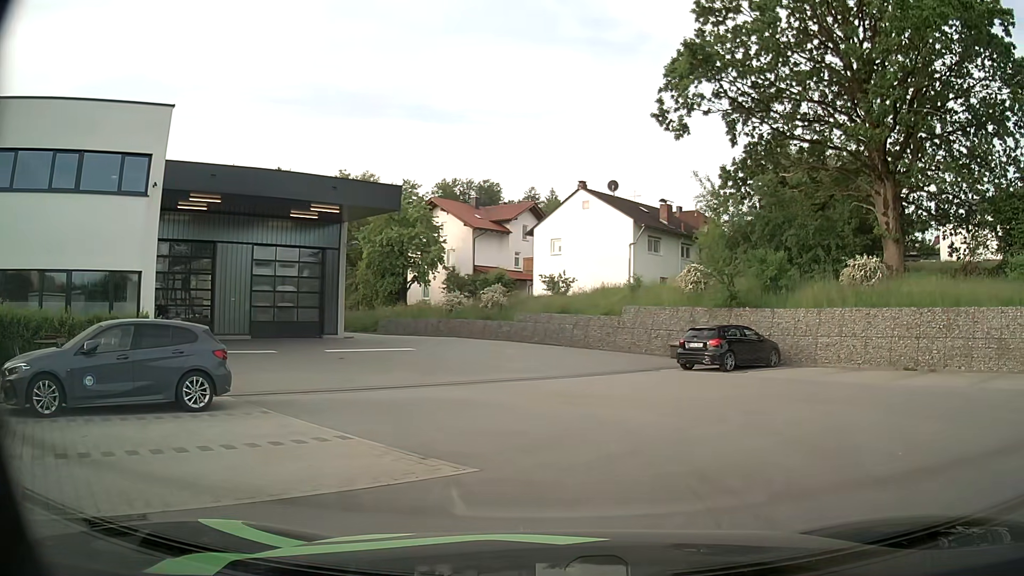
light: Day
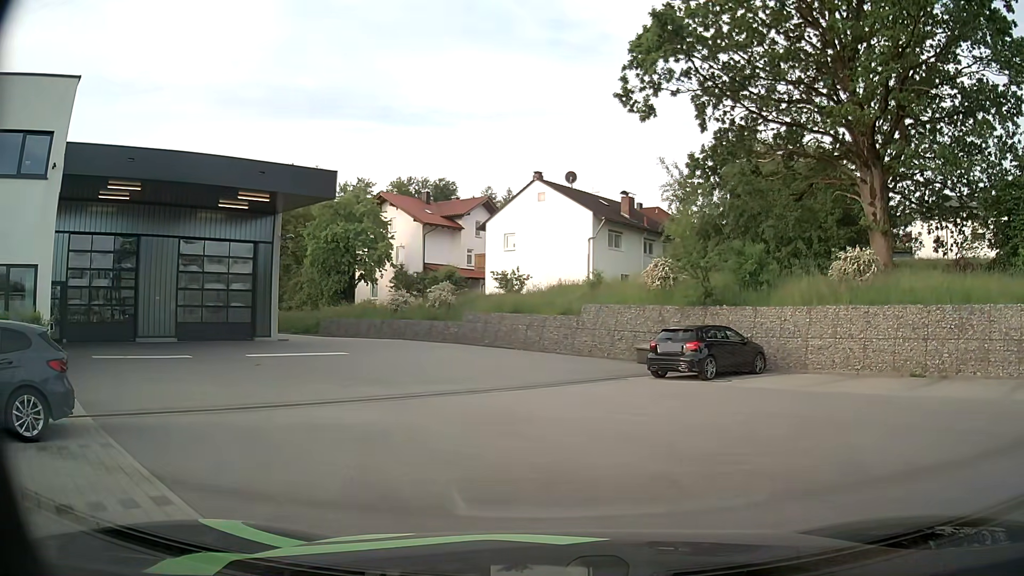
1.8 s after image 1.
(+0.2, +3.2) m; +4°
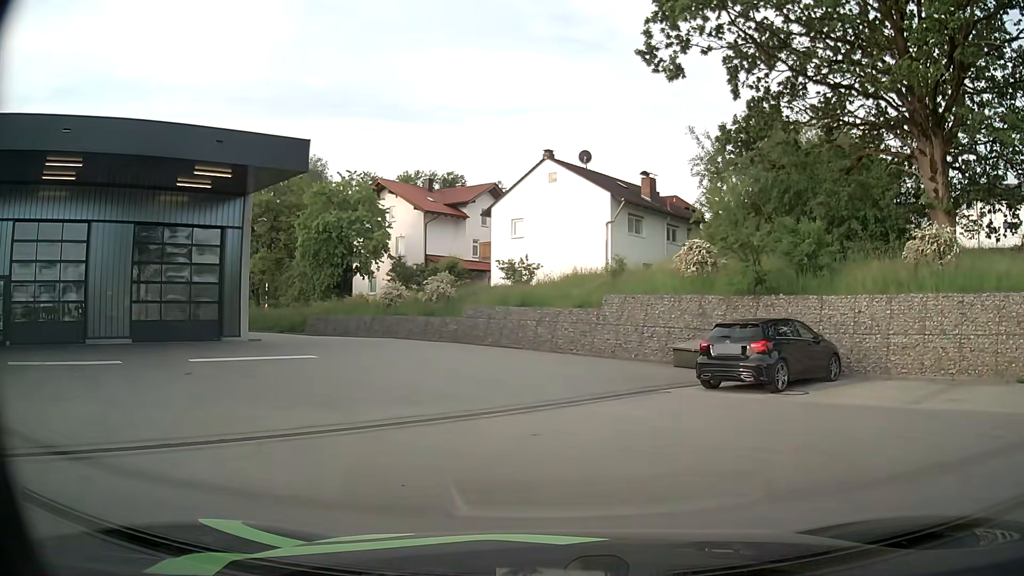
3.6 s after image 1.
(0.0, +4.7) m; 0°
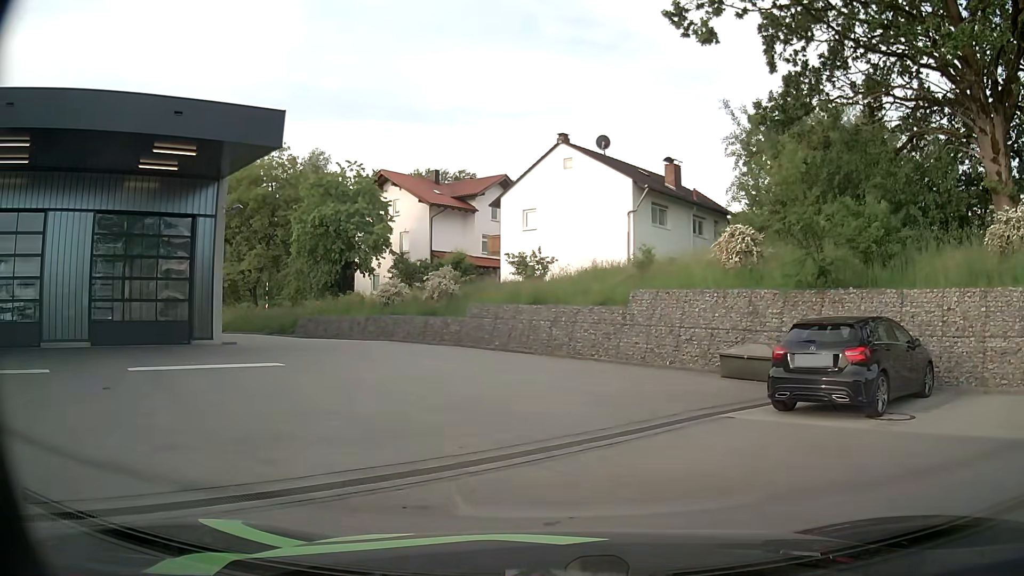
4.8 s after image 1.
(-0.1, +3.7) m; -3°
